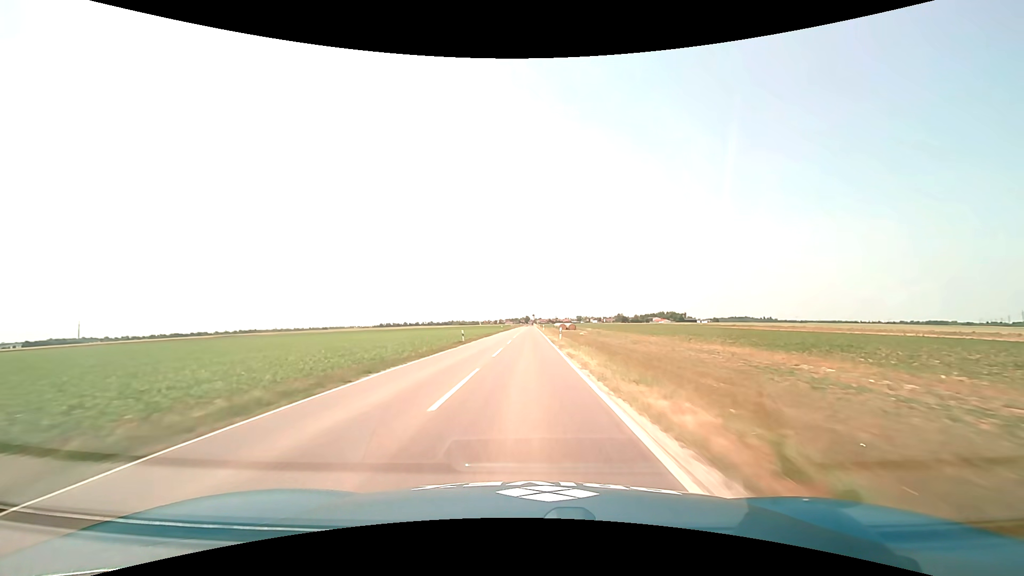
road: tertiary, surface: asphalt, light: Day
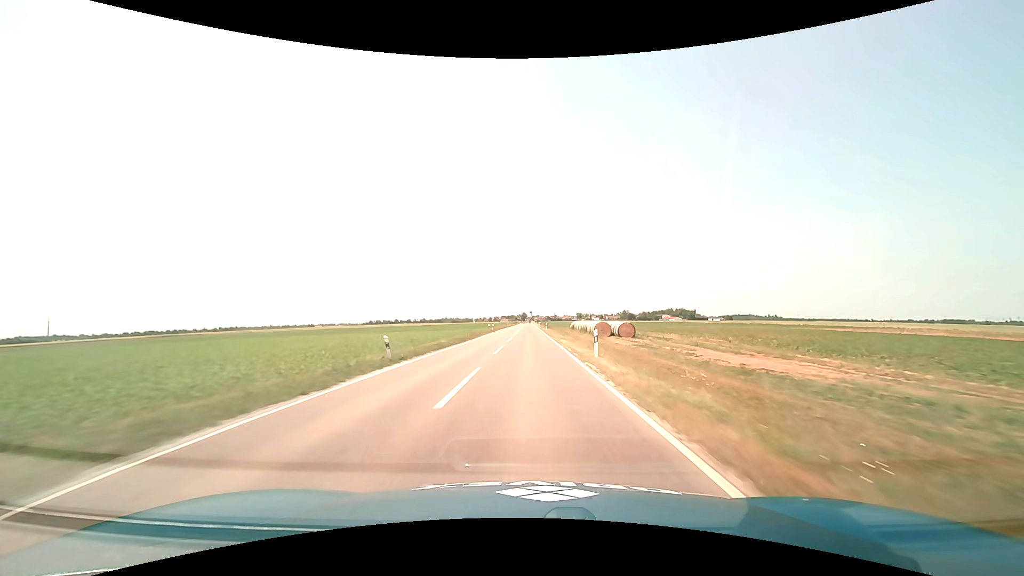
(+0.3, +71.3) m; +1°
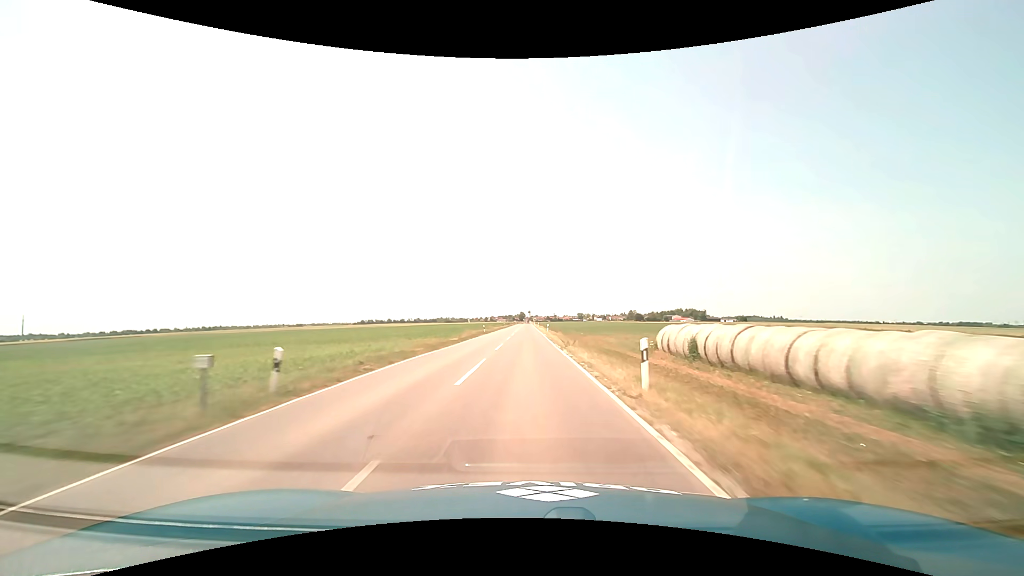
(+0.1, +57.9) m; 0°
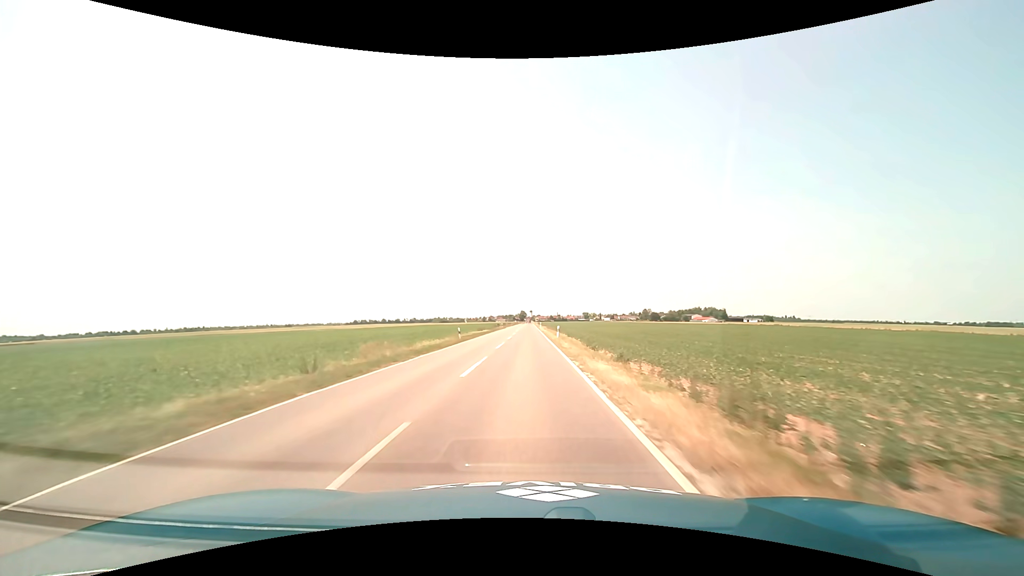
(+0.1, +72.0) m; 0°
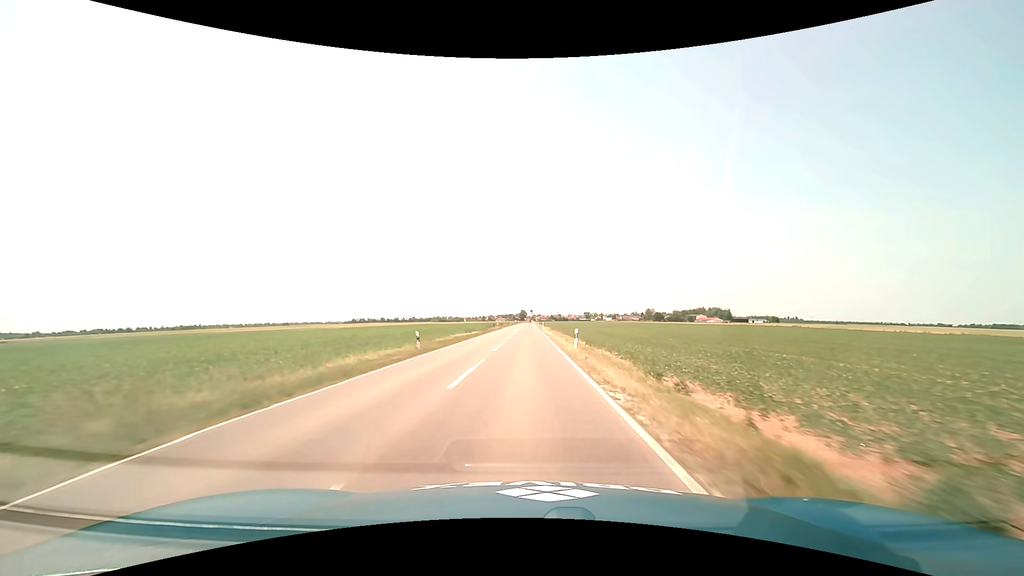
(0.0, +14.4) m; 0°
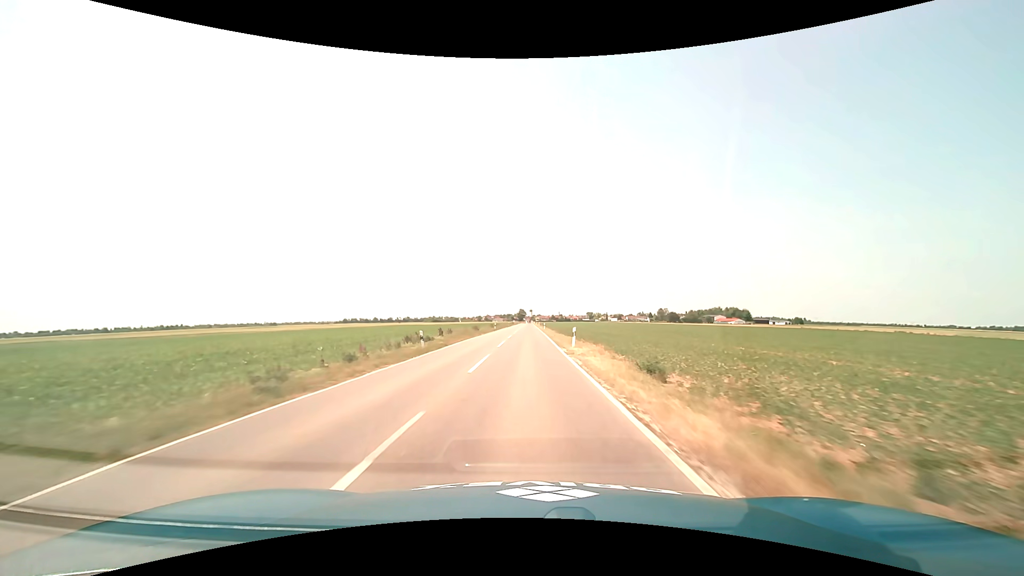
(+0.1, +57.7) m; 0°
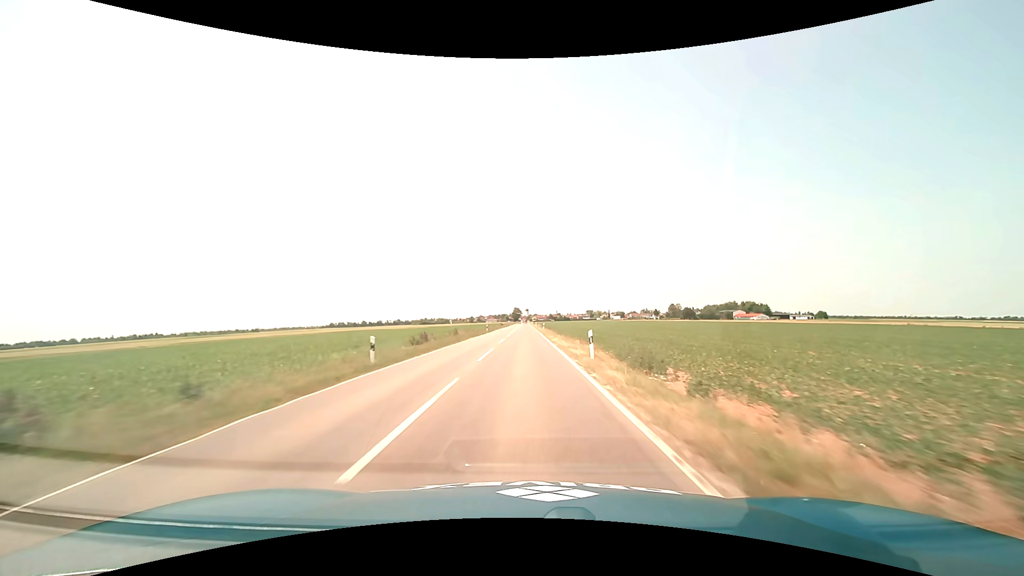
(+0.1, +58.1) m; 0°
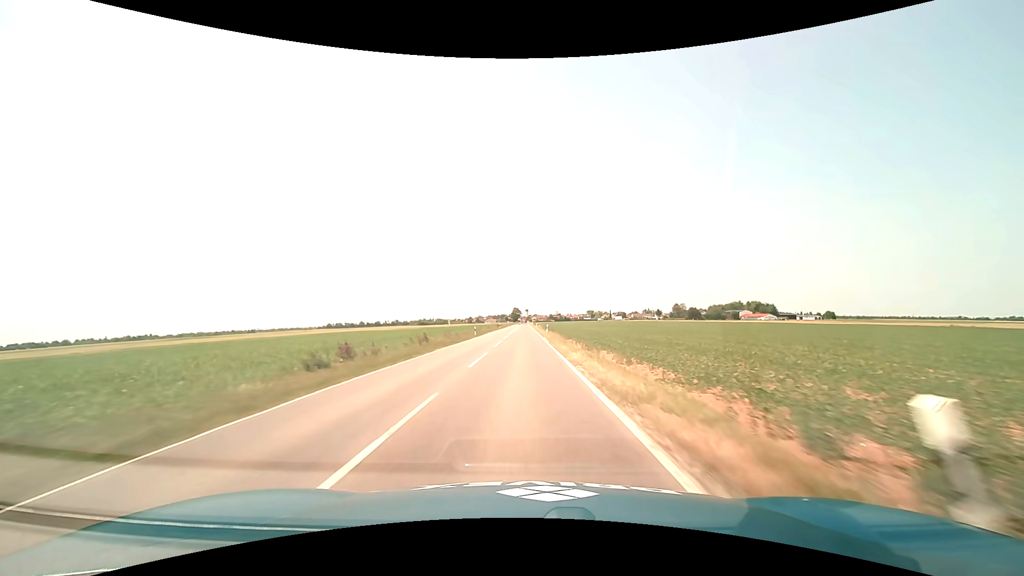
(+0.1, +14.5) m; 0°
(0, +10) (0, +20) (0, +30) (0, +40) (0, +50) (0, +60) (0, +70) (0, +80) (0, +90) (-1, +100) m
